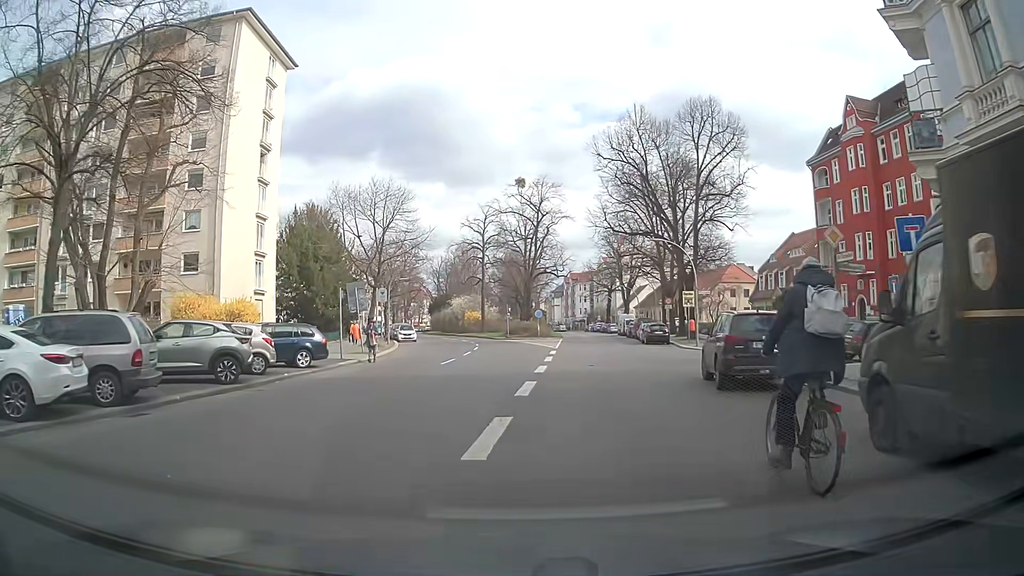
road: secondary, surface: asphalt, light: Day
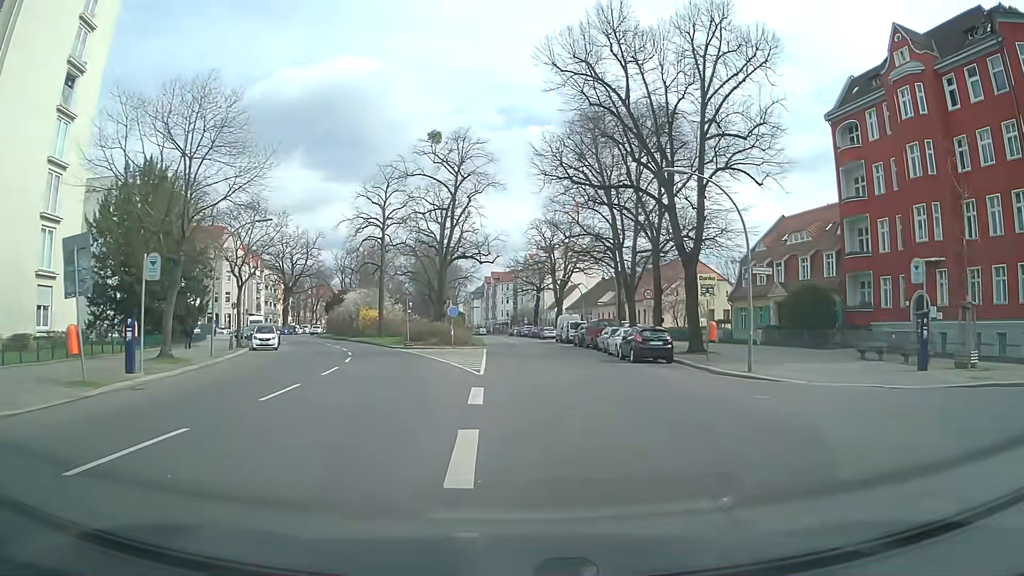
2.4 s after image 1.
(+0.6, +19.2) m; +7°
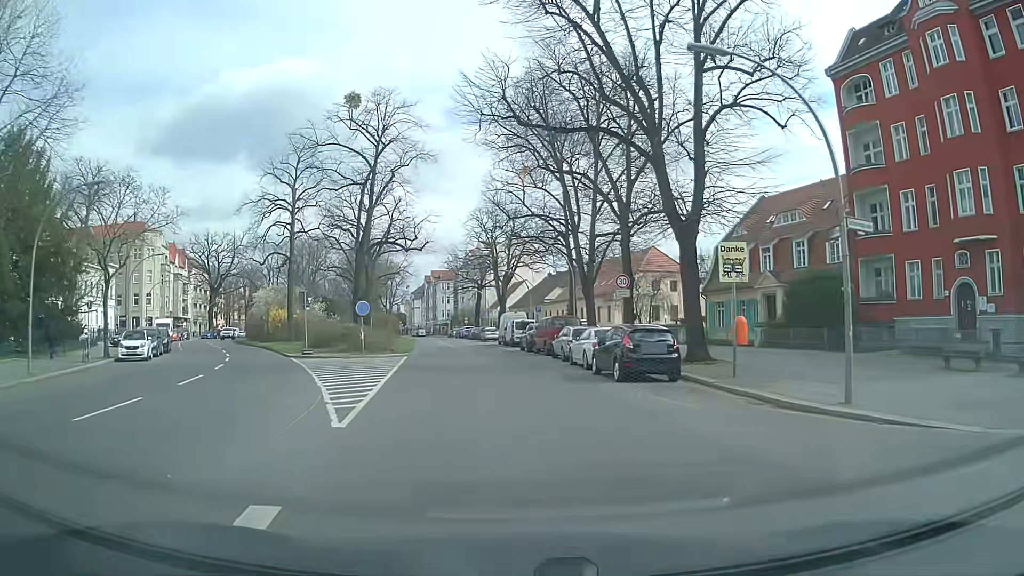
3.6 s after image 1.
(+0.5, +9.9) m; +5°
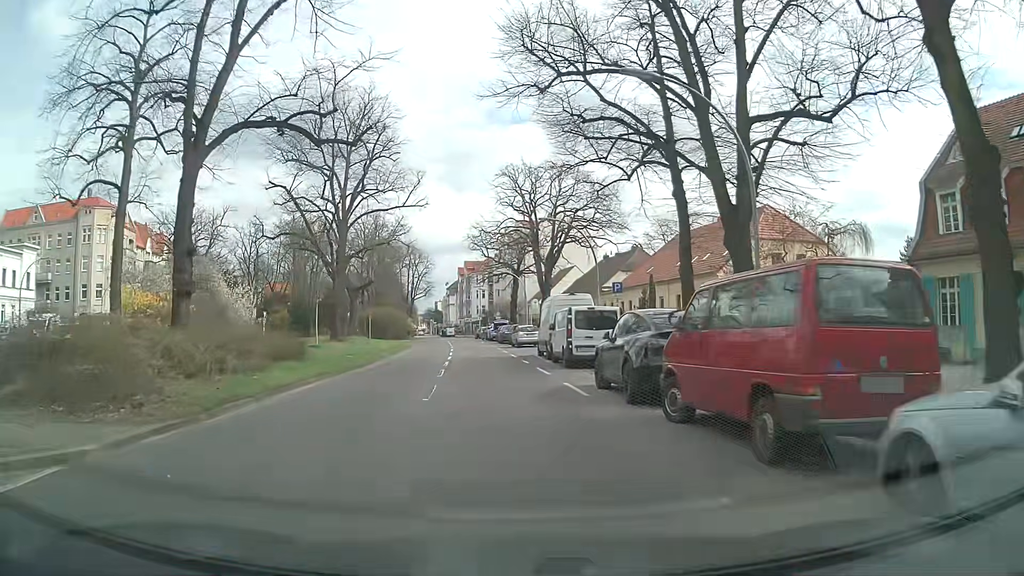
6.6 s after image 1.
(-0.4, +26.7) m; -3°
(0, +10) (-1, +20) (-1, +30) (-2, +40) (-3, +50) (-4, +60) (-5, +70) (-7, +80) (-8, +90) (-9, +100) m
